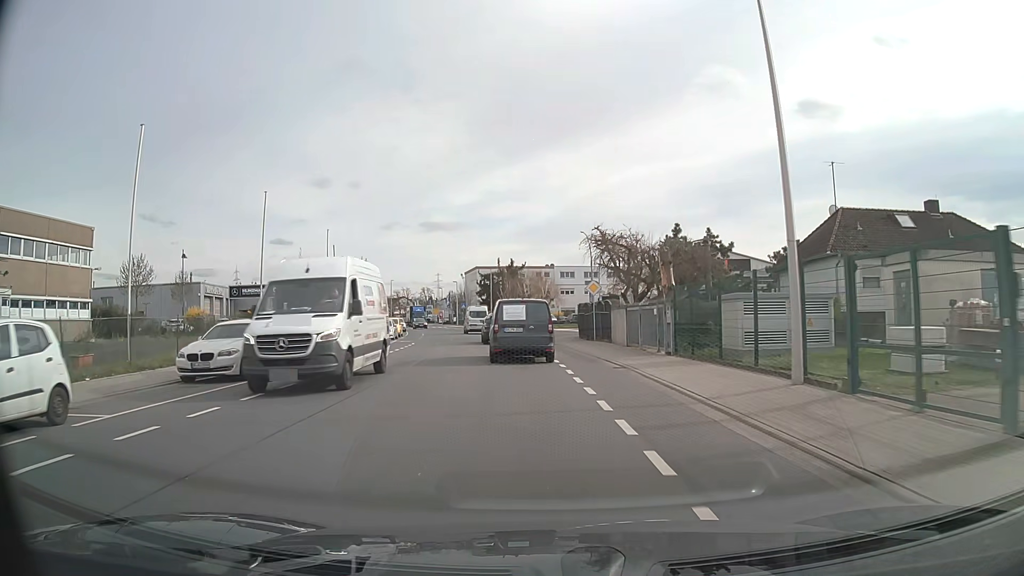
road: tertiary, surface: asphalt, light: Day
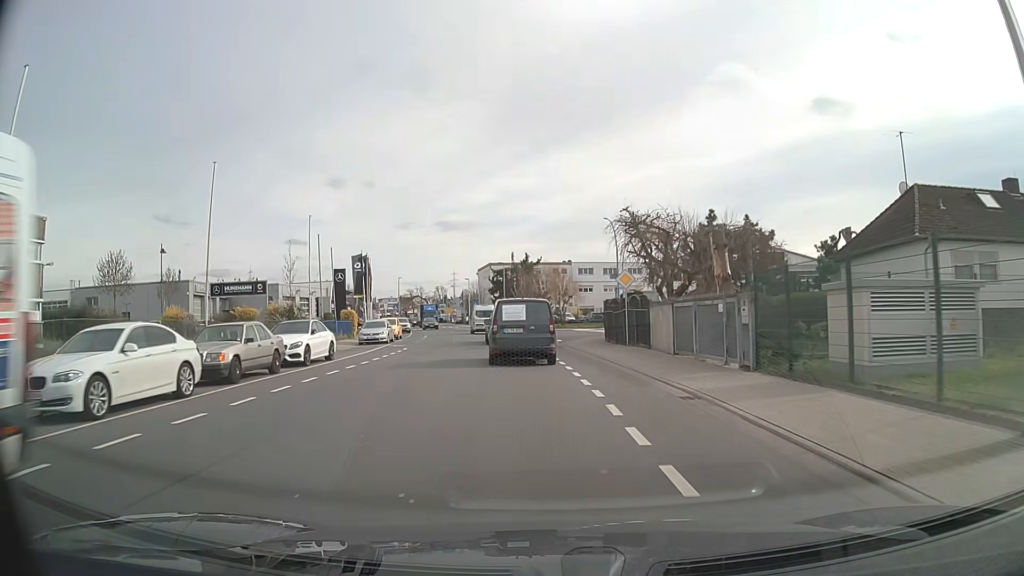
(-0.1, +6.6) m; -1°
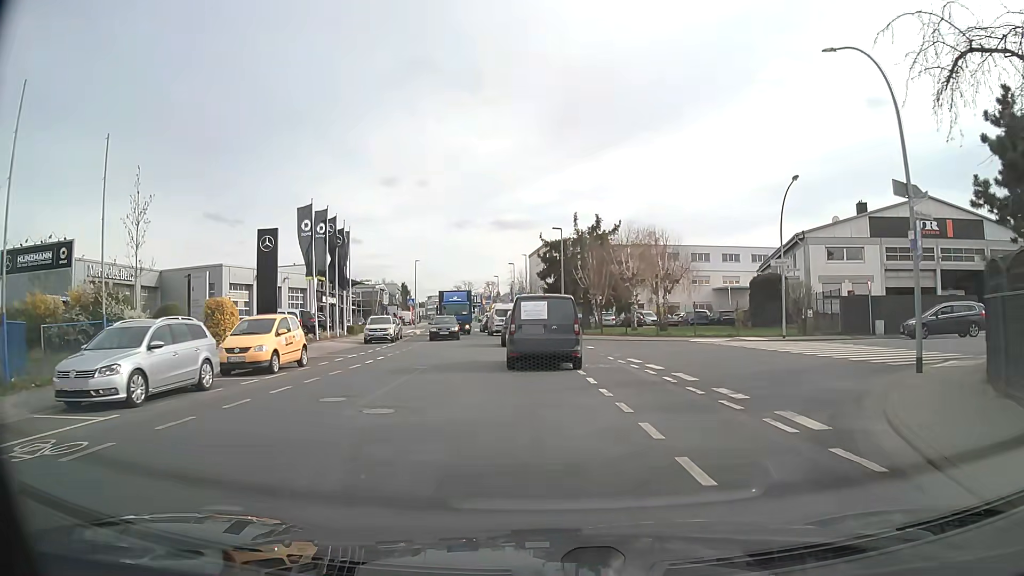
(-1.6, +29.8) m; -5°
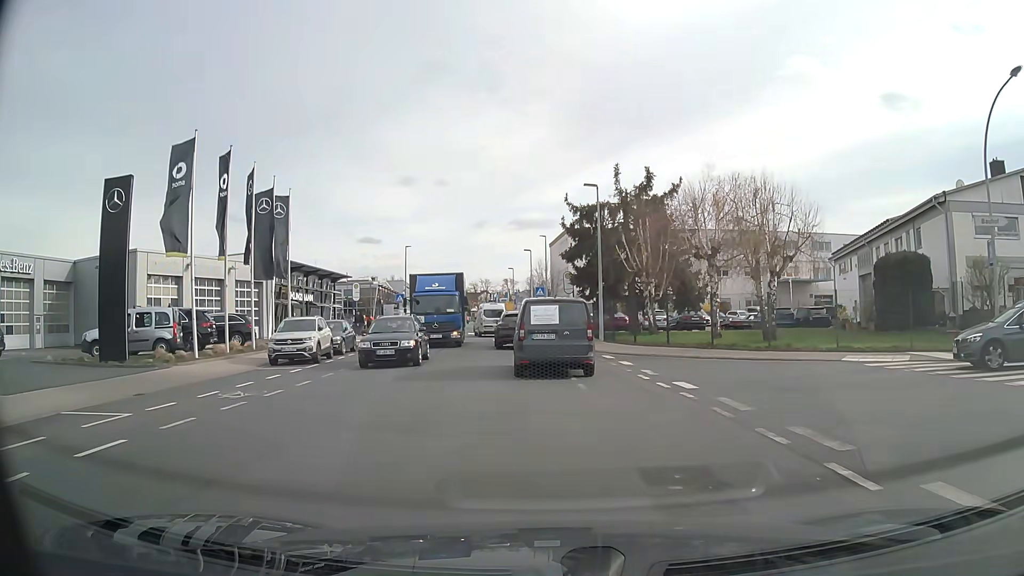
(-0.1, +16.4) m; -1°
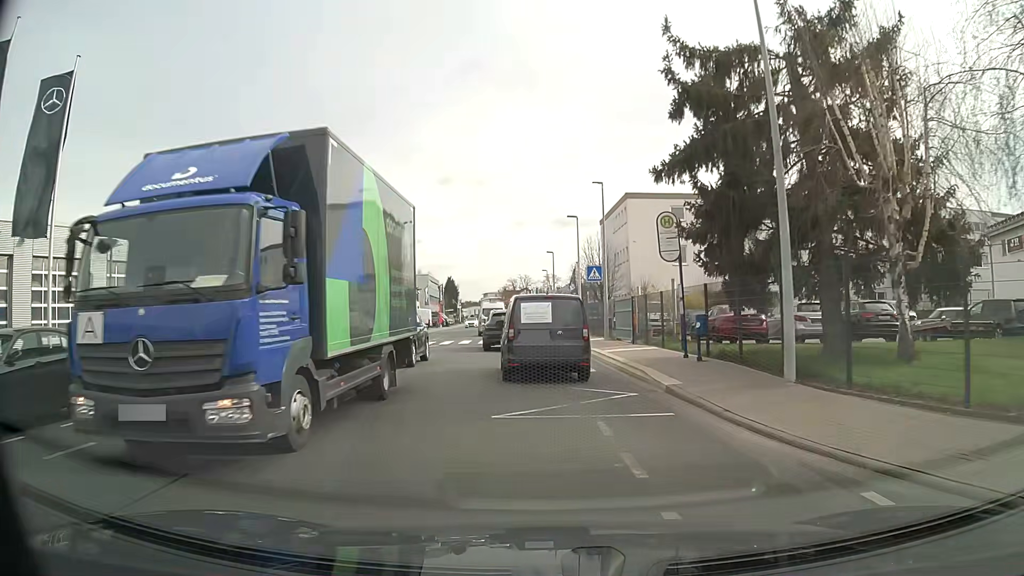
(-0.5, +21.2) m; -4°
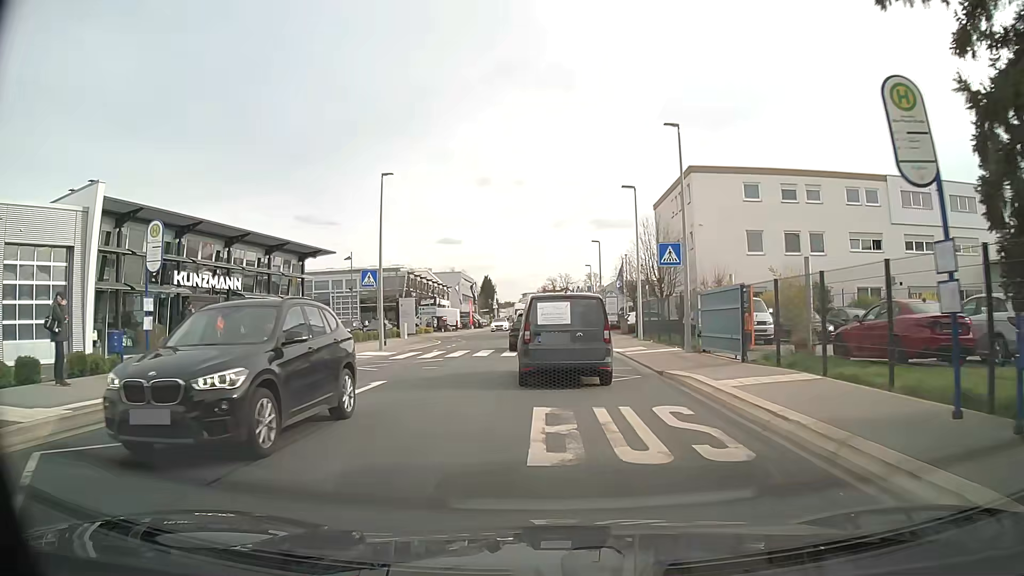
(-0.3, +10.3) m; -3°
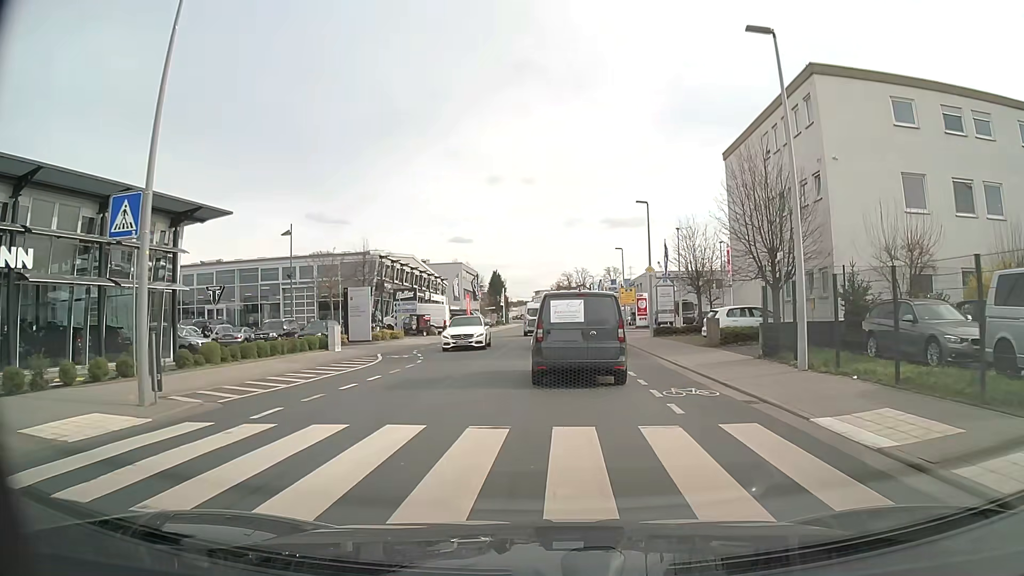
(-0.3, +19.3) m; -1°
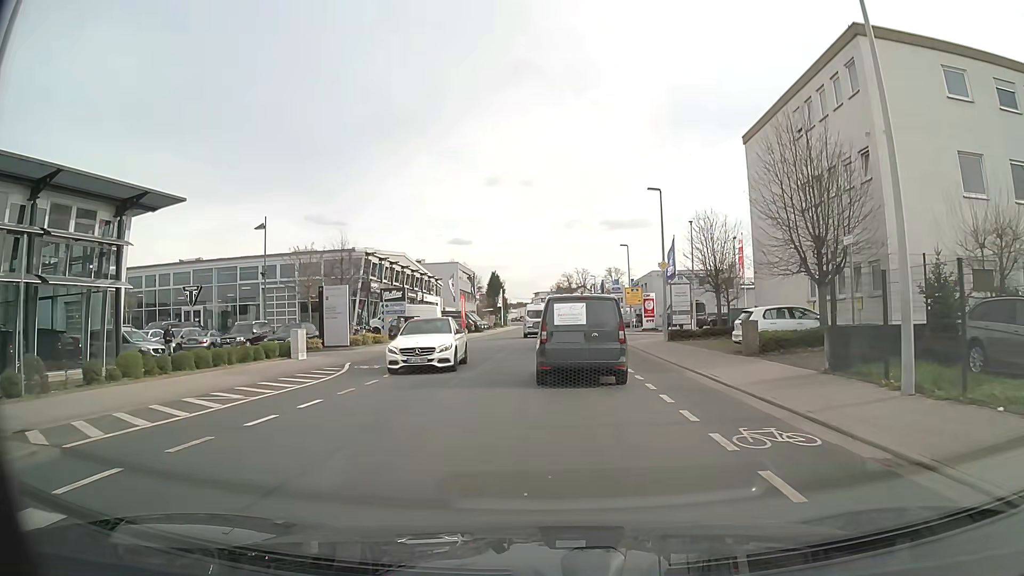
(0.0, +4.5) m; 0°
(0, +10) (0, +20) (0, +30) (-1, +40) (-1, +50) (-1, +60) (-1, +70) (0, +80) (0, +90) (0, +100) m
